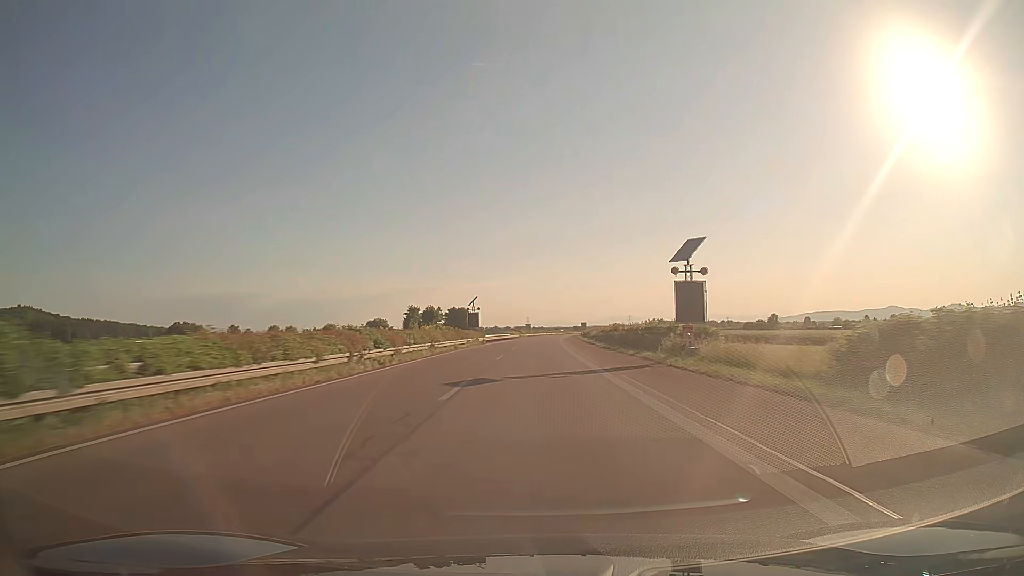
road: trunk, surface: asphalt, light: Day
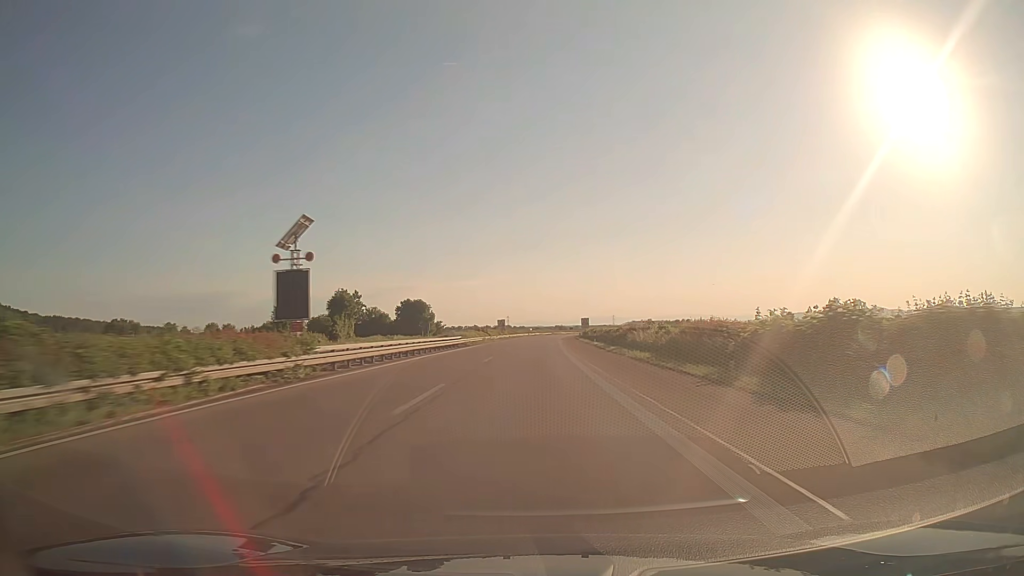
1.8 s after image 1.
(+0.8, +56.6) m; +2°
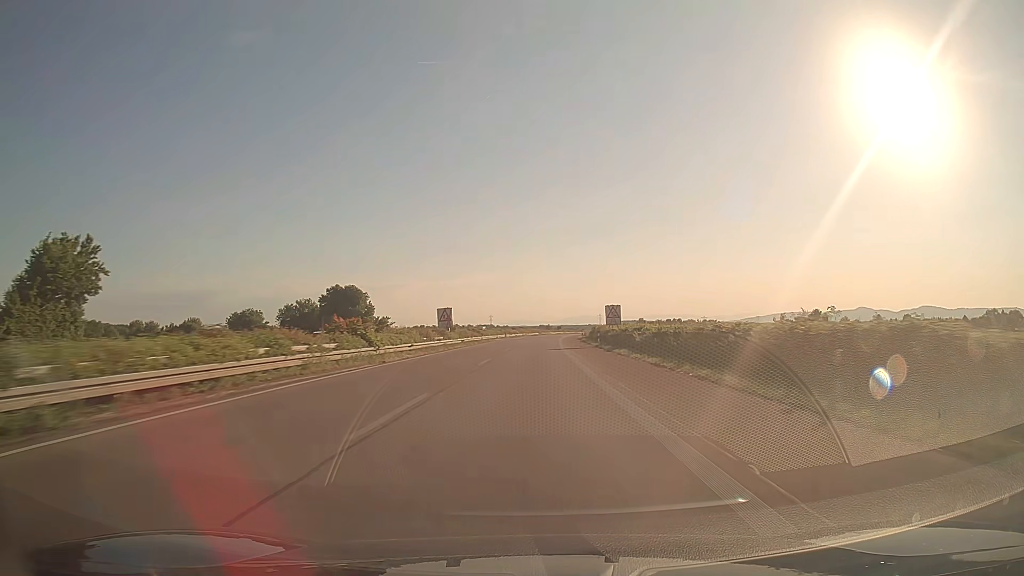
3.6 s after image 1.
(+0.7, +56.6) m; +1°
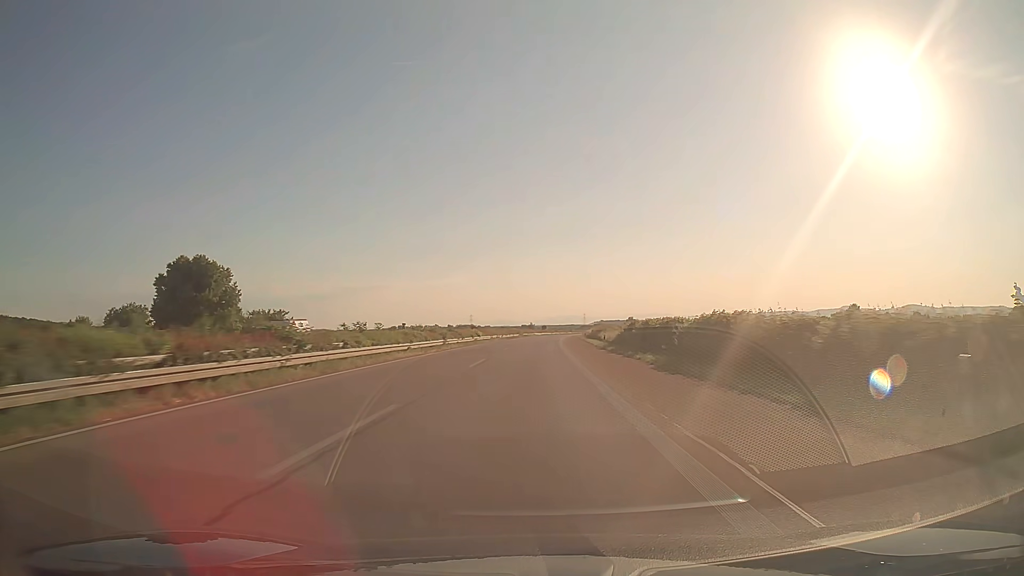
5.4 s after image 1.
(+0.8, +56.6) m; +1°
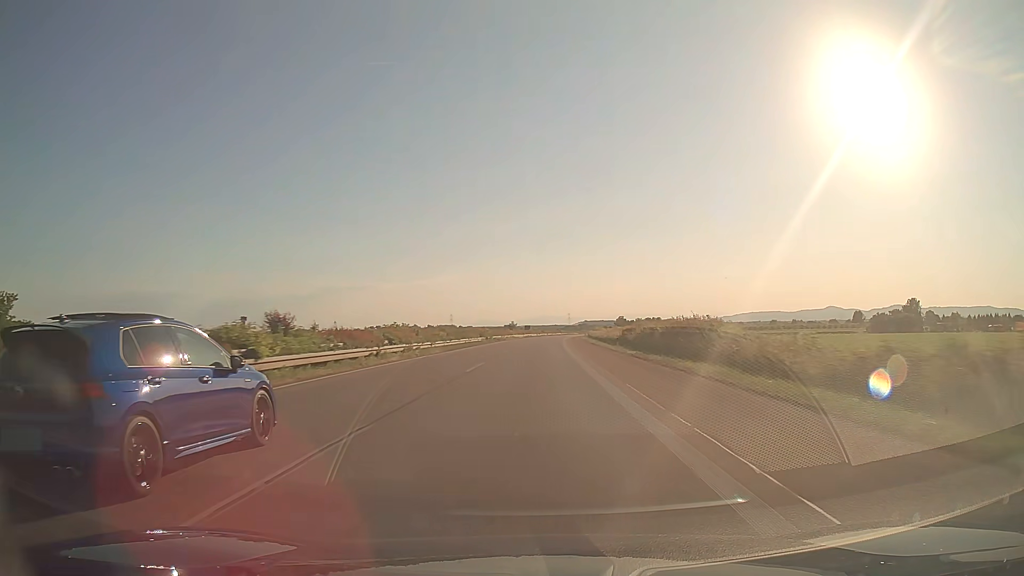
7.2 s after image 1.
(+0.8, +56.7) m; +1°
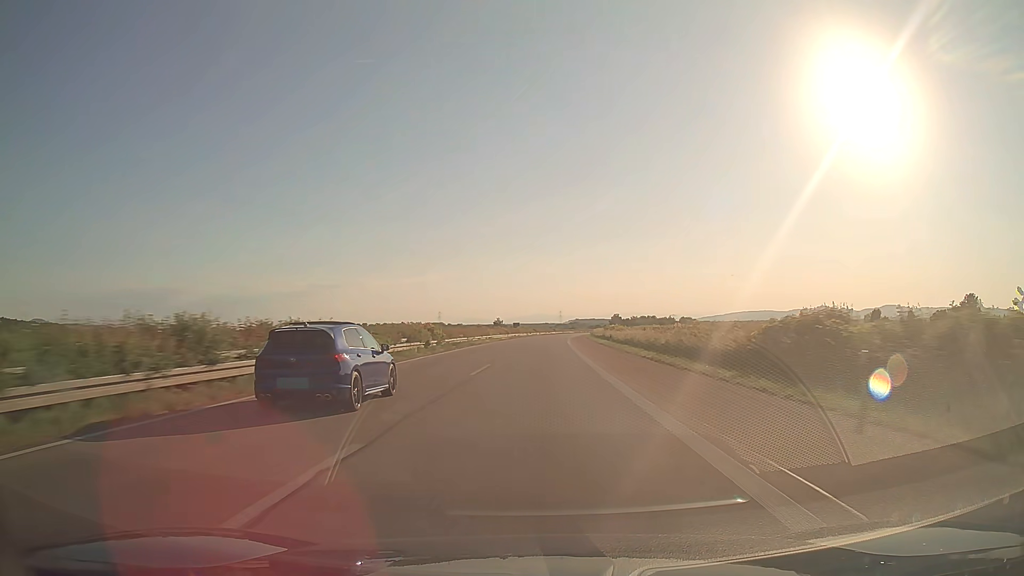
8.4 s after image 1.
(+0.3, +37.7) m; +1°
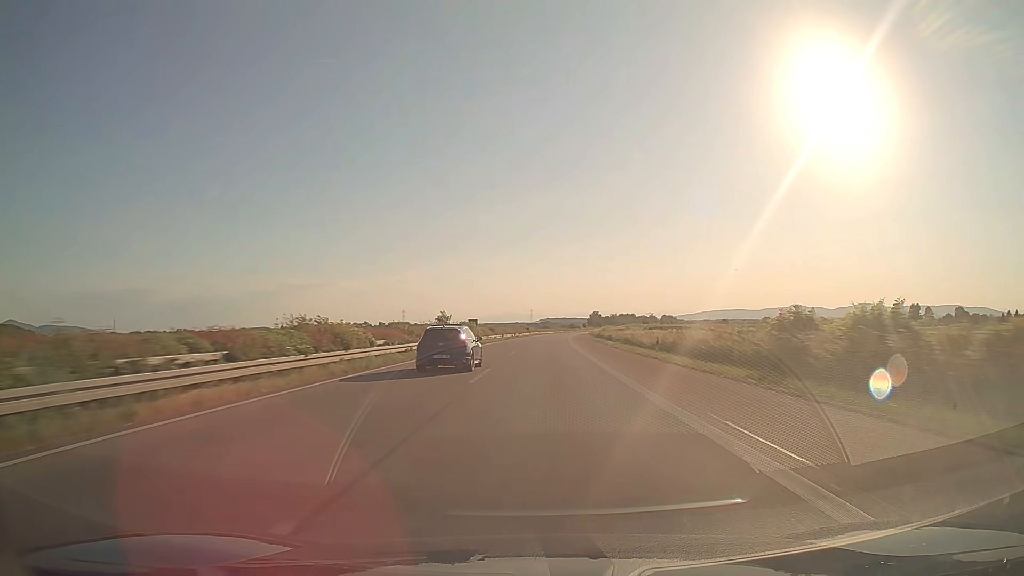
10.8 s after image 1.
(+1.5, +75.3) m; +2°
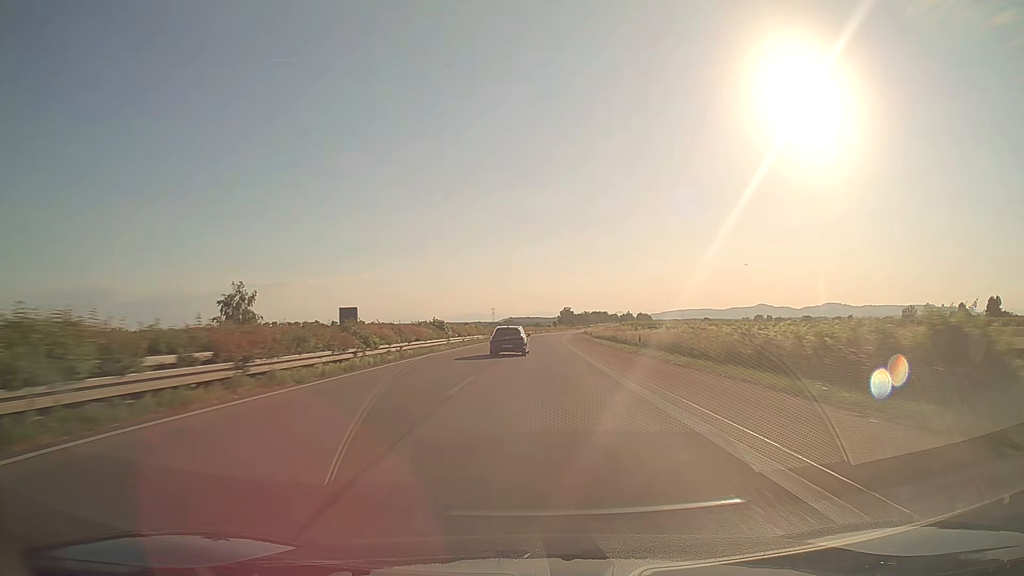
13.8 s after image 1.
(+2.6, +93.7) m; +3°
(0, +10) (0, +20) (0, +30) (0, +40) (+1, +50) (+1, +60) (+1, +70) (+1, +80) (+2, +90) (+2, +100) m
